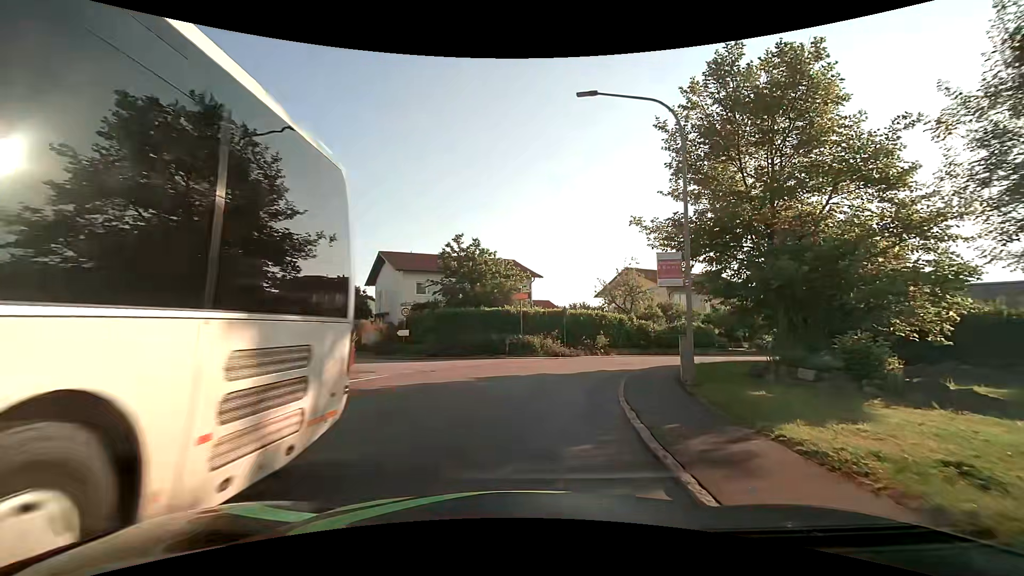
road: secondary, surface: asphalt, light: Day
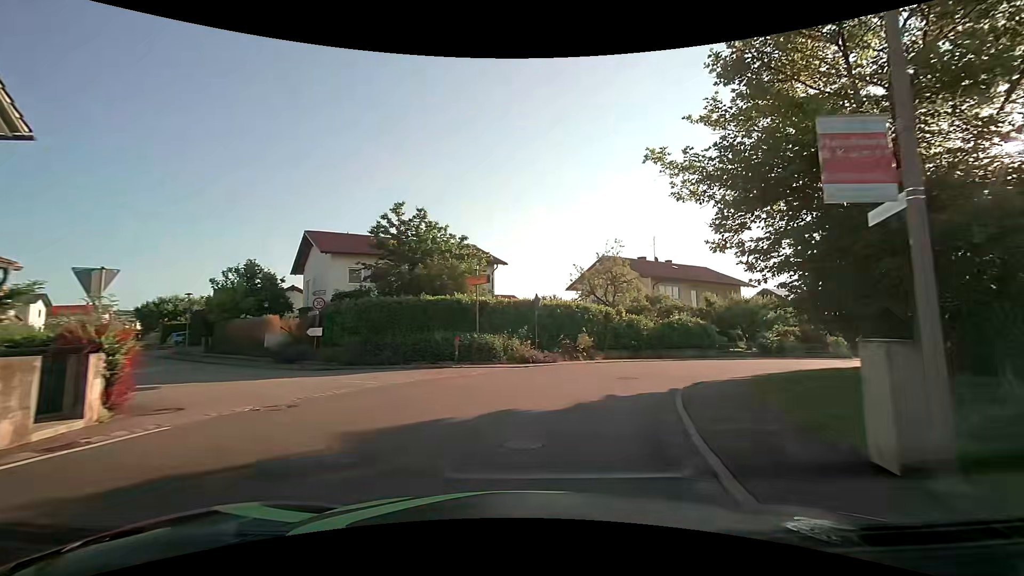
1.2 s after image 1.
(+0.3, +8.7) m; +4°
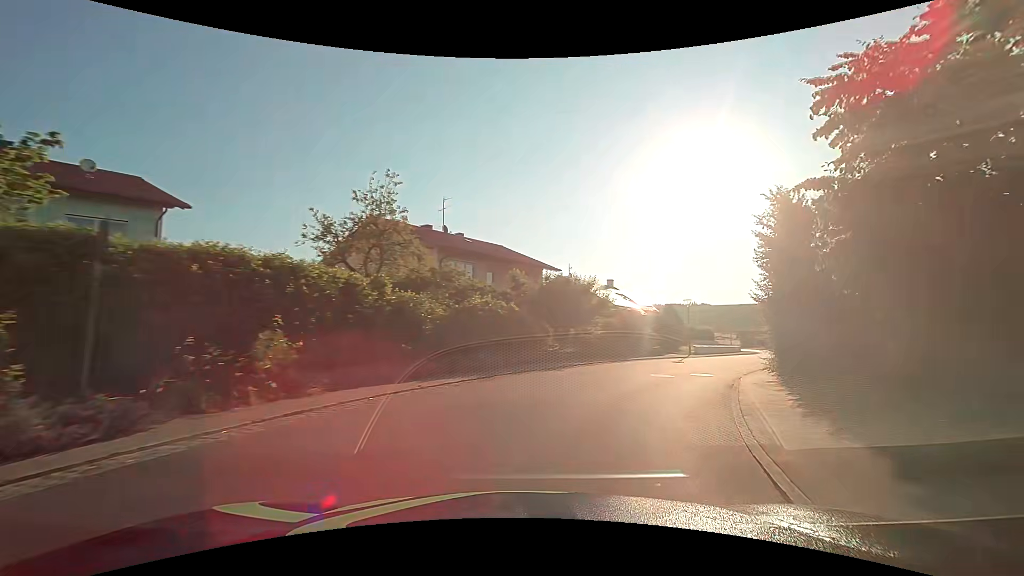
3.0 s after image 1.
(+2.8, +15.0) m; +24°
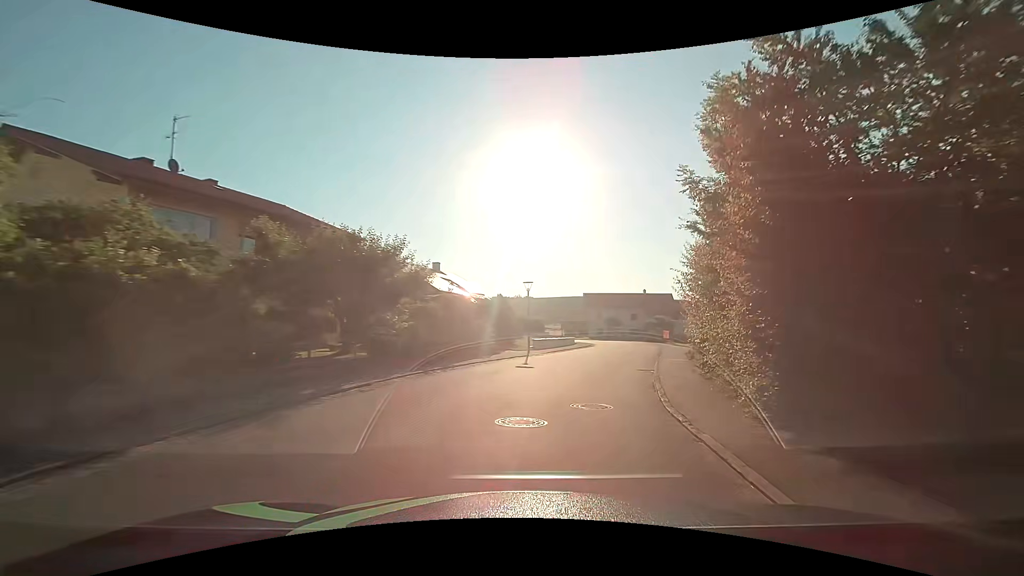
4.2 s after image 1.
(+2.2, +10.8) m; +21°
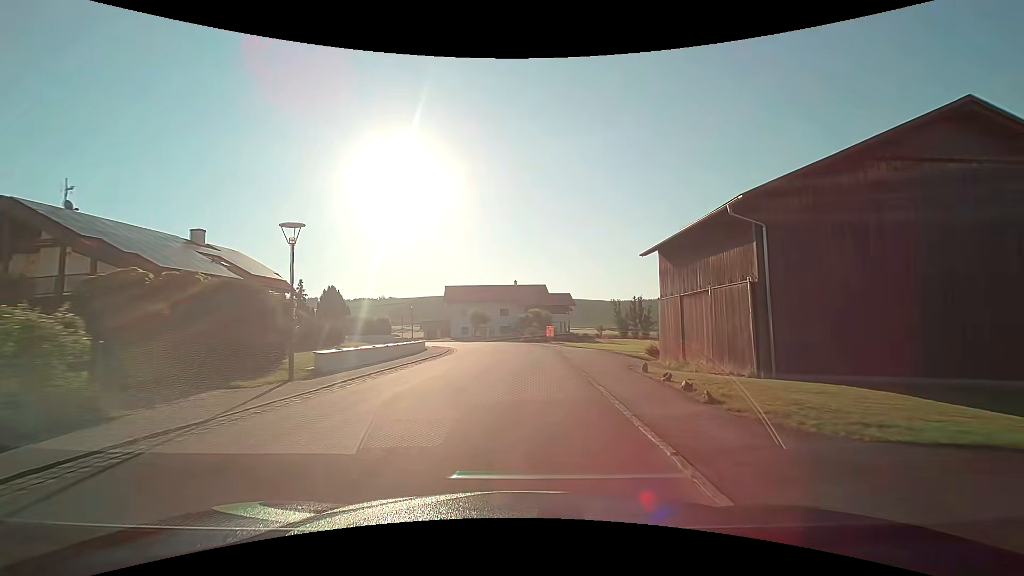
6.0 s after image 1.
(+2.6, +18.2) m; +14°
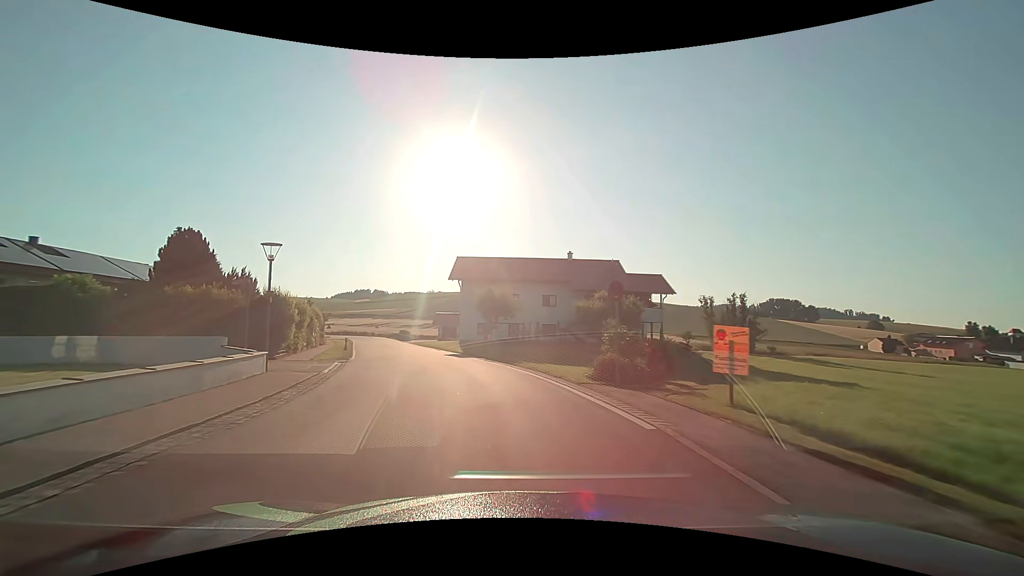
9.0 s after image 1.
(+0.1, +35.3) m; -6°
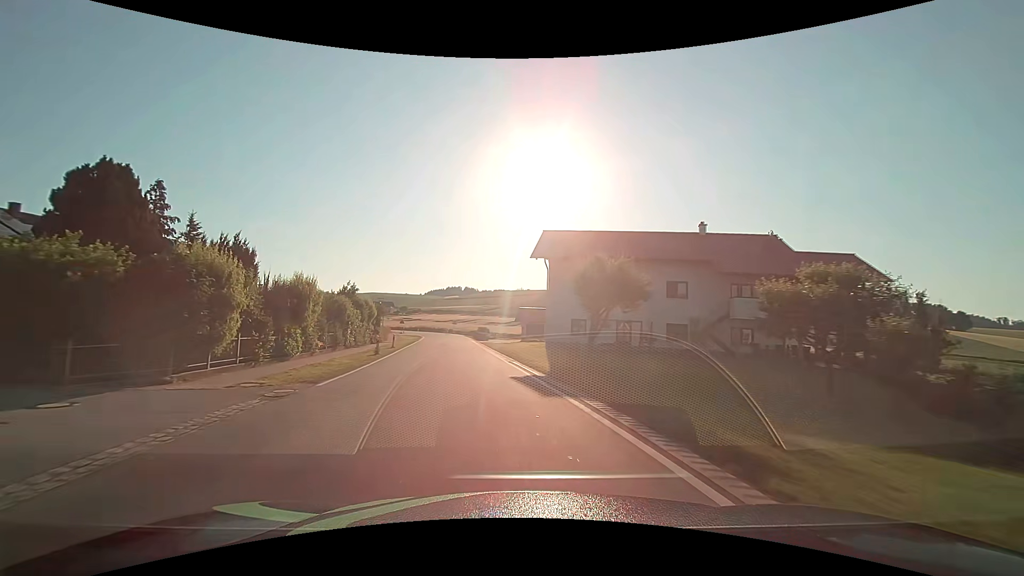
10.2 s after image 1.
(-1.2, +14.9) m; -10°
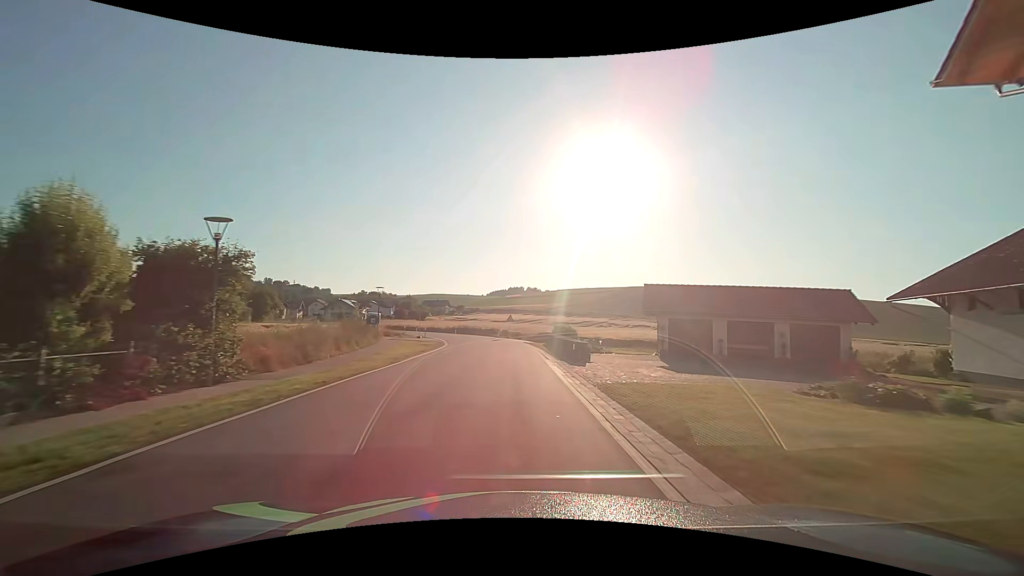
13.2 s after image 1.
(-3.7, +38.4) m; -7°
(0, +10) (0, +20) (0, +30) (-1, +40) (-3, +50) (-7, +59) (-11, +68) (-16, +77) (-22, +85) (-28, +93) m
